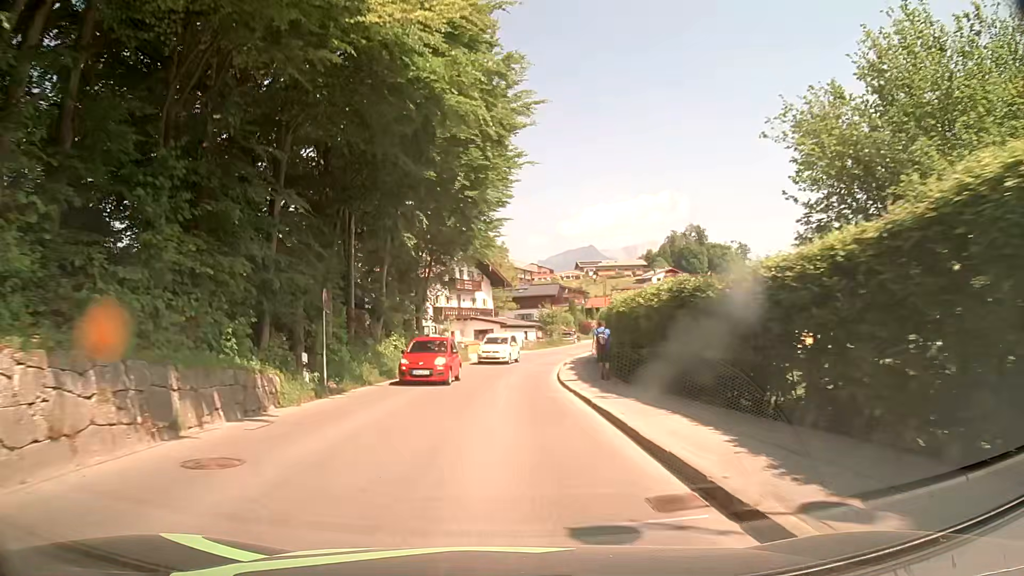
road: tertiary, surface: asphalt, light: Day
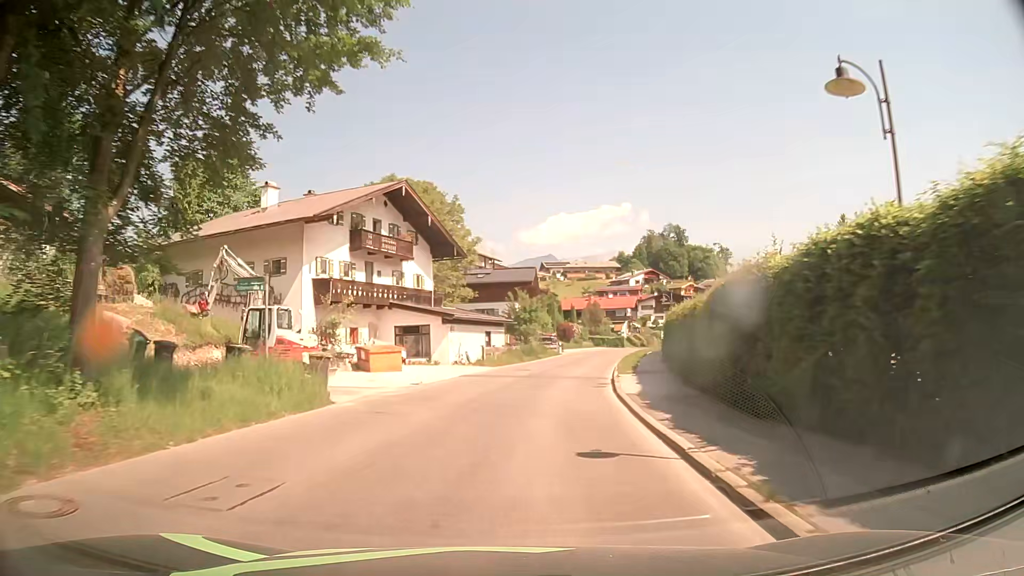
(+0.8, +29.8) m; +4°
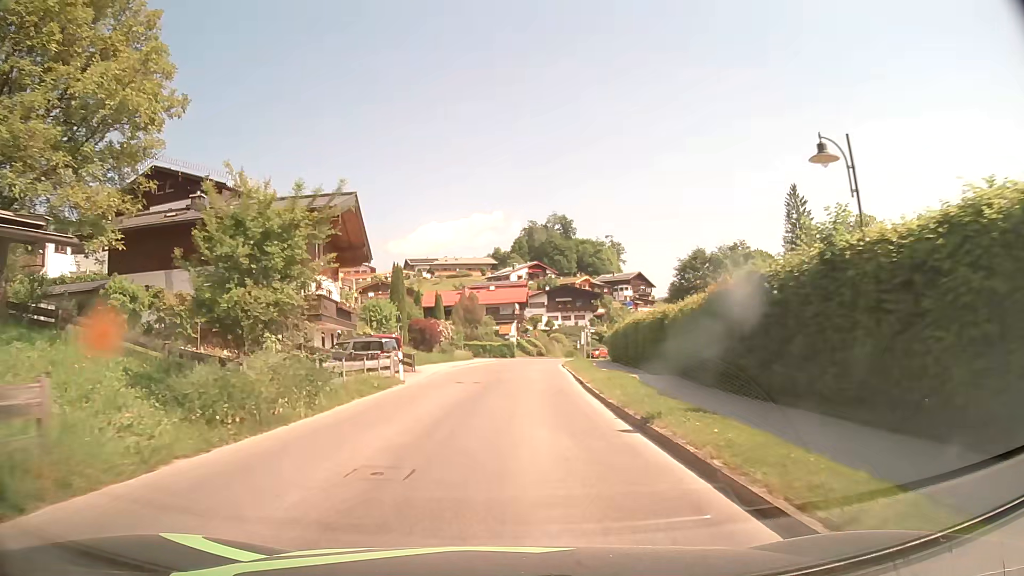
(+3.8, +36.9) m; +11°
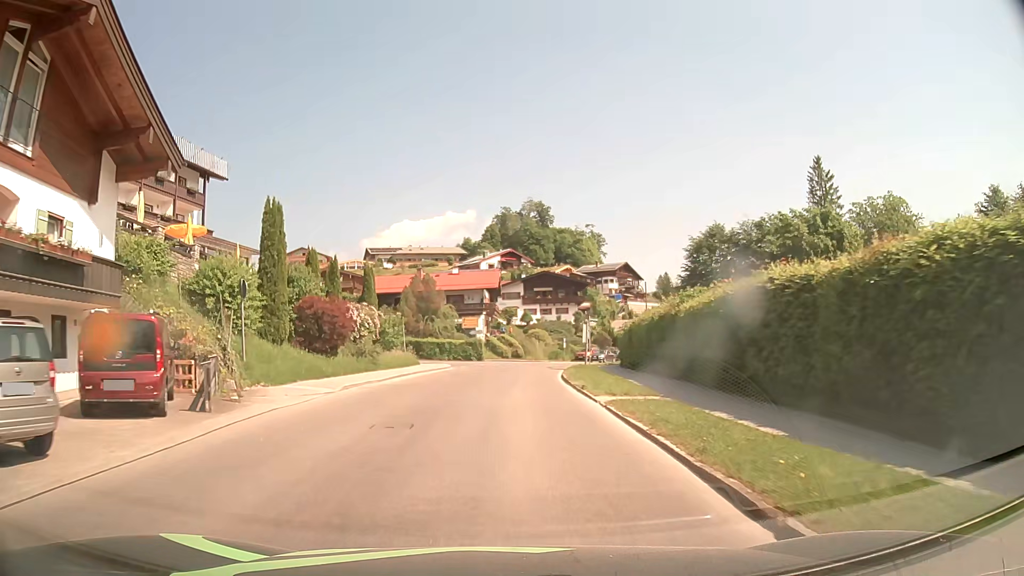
(+0.5, +21.0) m; +3°
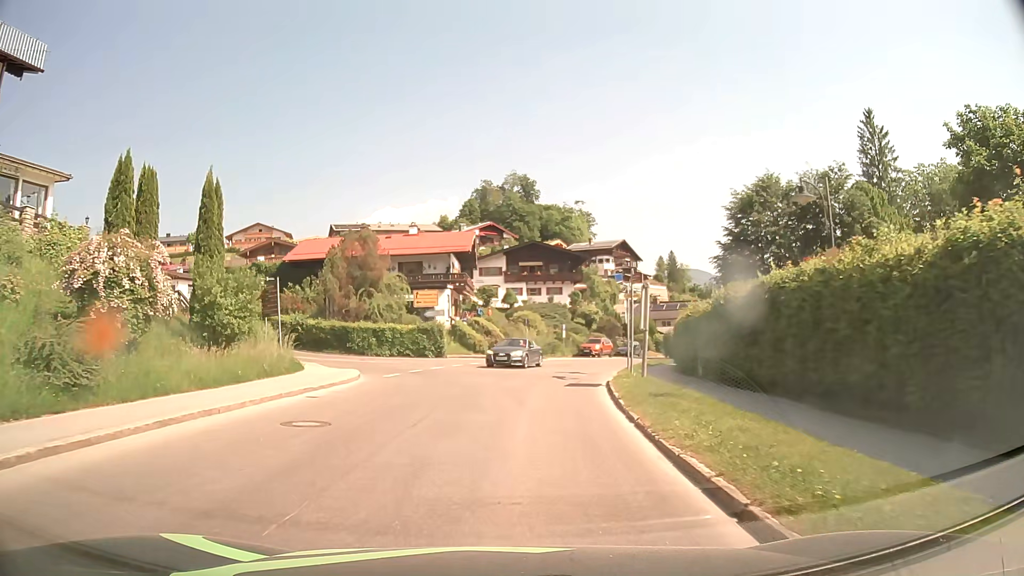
(+0.3, +21.6) m; +2°
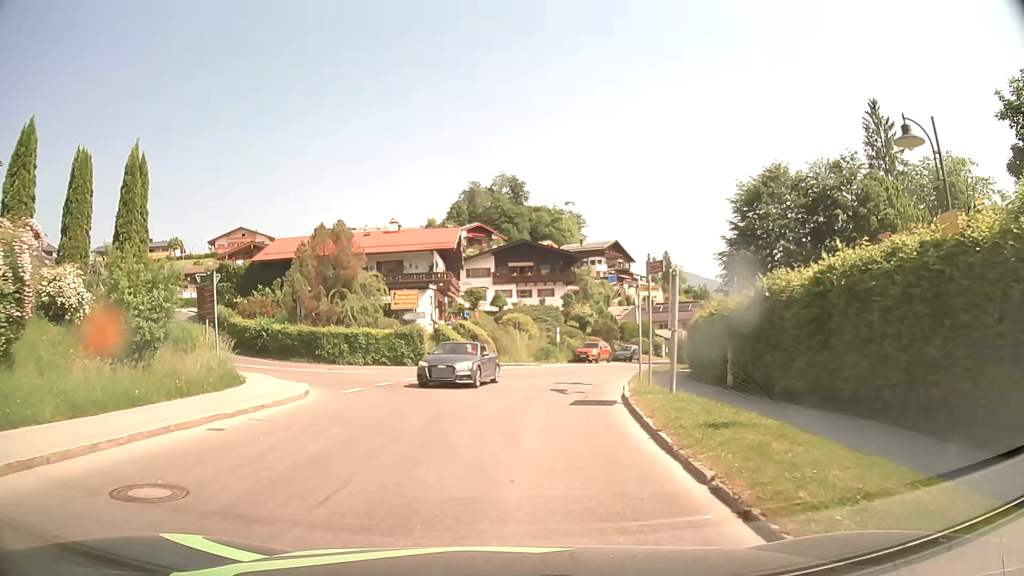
(0.0, +4.5) m; 0°
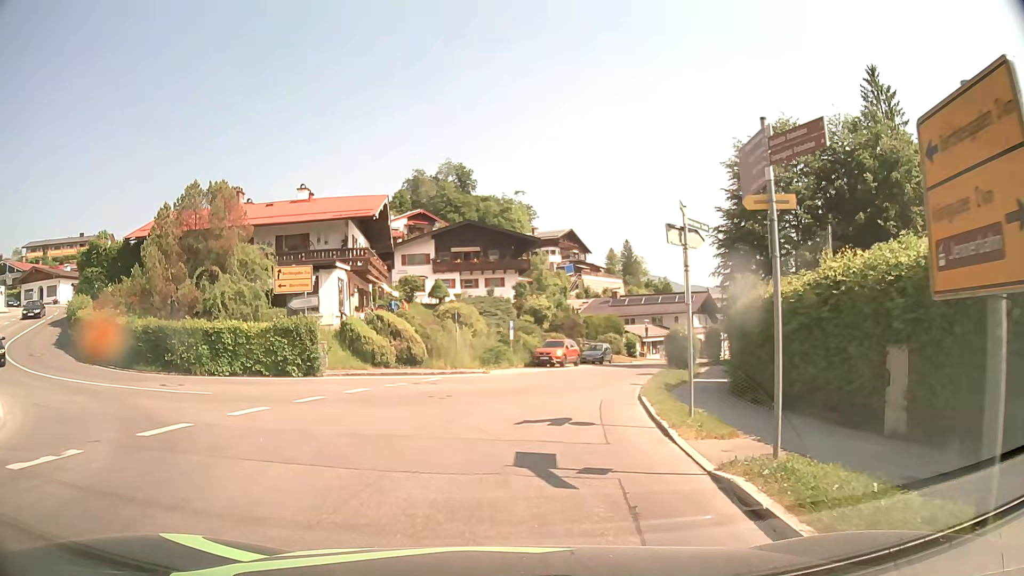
(+0.5, +11.5) m; +4°
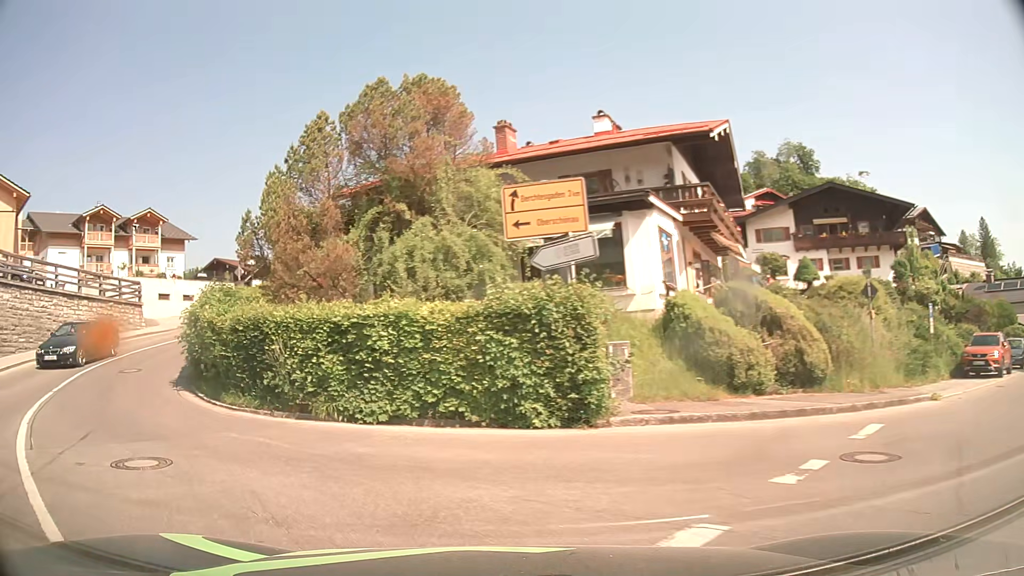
(-1.8, +14.2) m; -28°
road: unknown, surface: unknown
(-4, +9) (-10, +17) (-13, +26) (-14, +36) (-14, +46) (-17, +56) (-22, +64) (-29, +72) (-36, +79) (-44, +84) m
